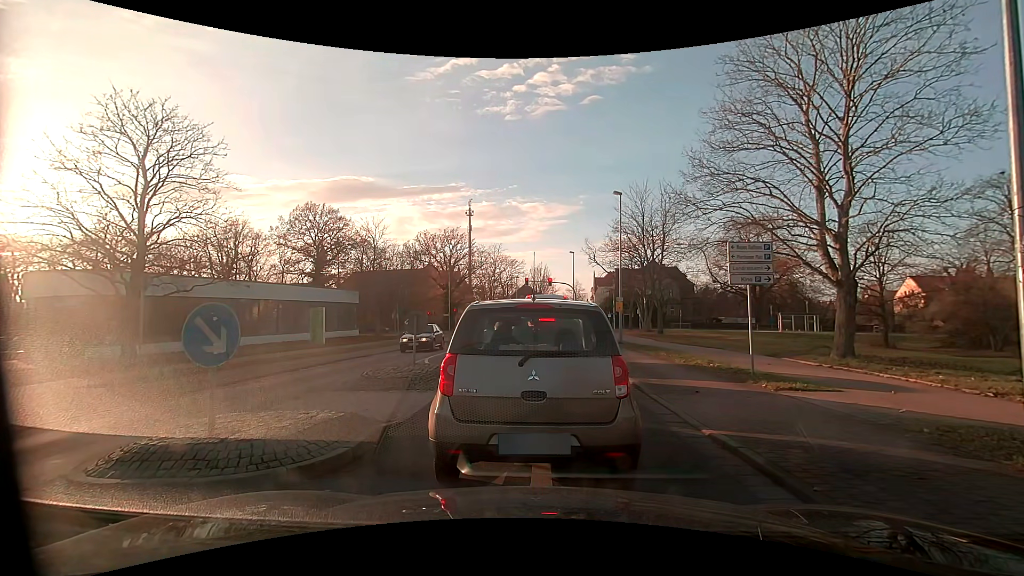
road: residential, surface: asphalt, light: Day
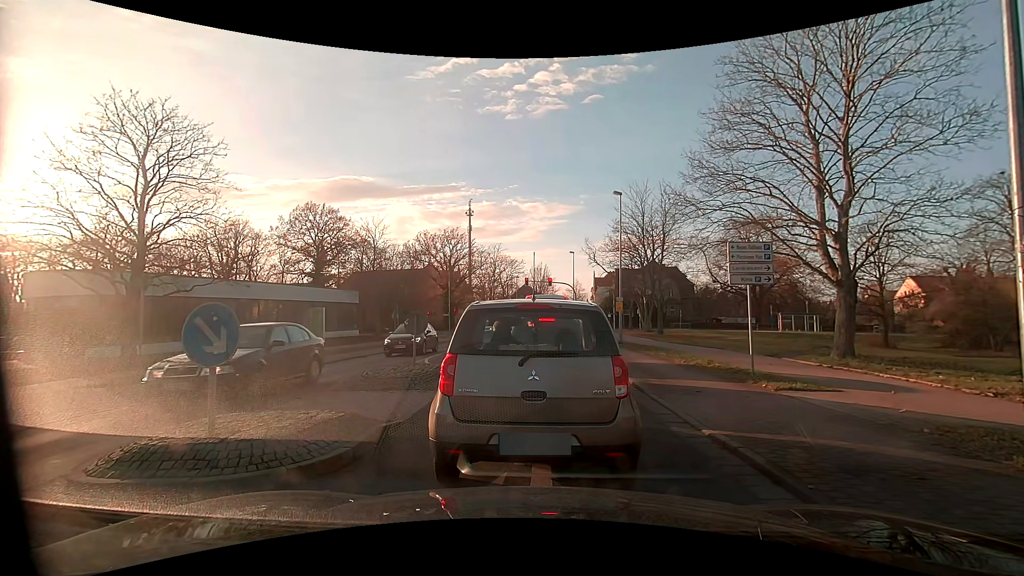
(0.0, 0.0) m; 0°
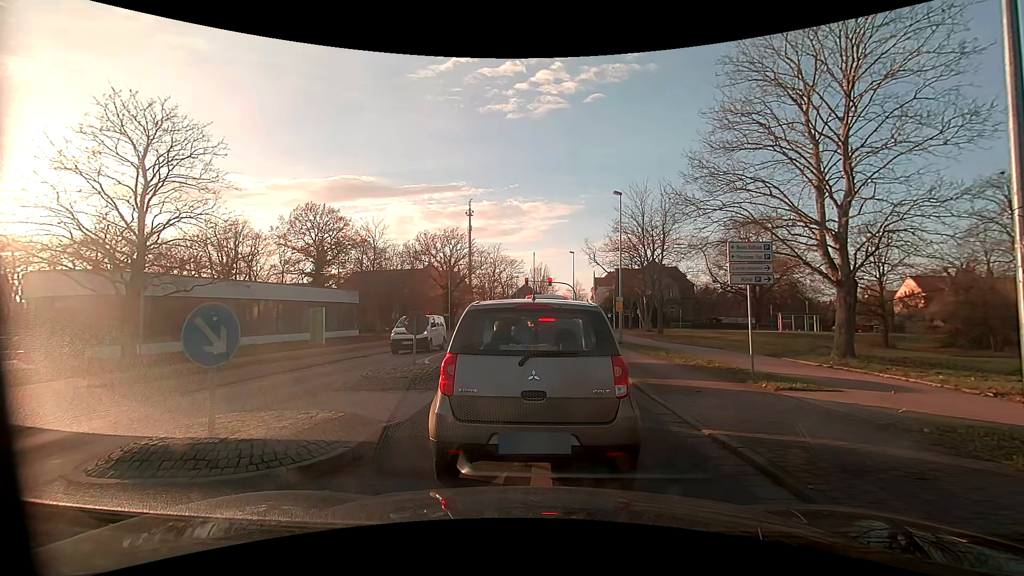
(0.0, 0.0) m; 0°
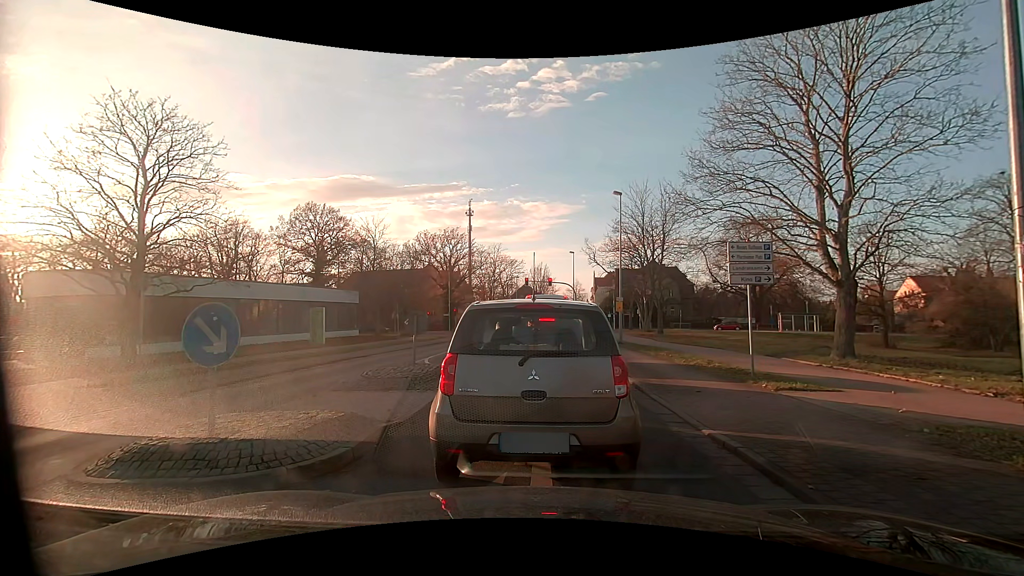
(0.0, 0.0) m; 0°
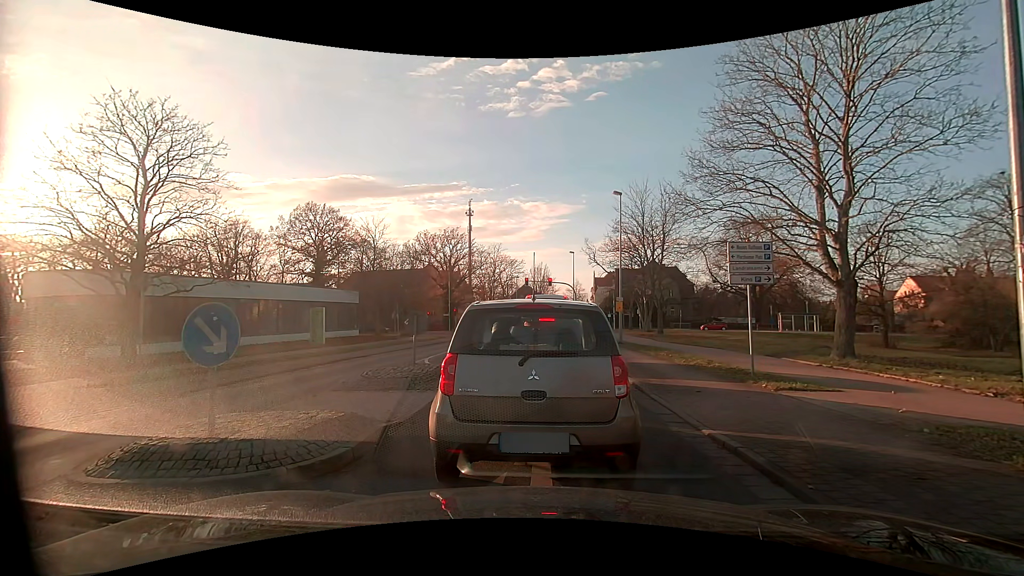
(0.0, 0.0) m; 0°
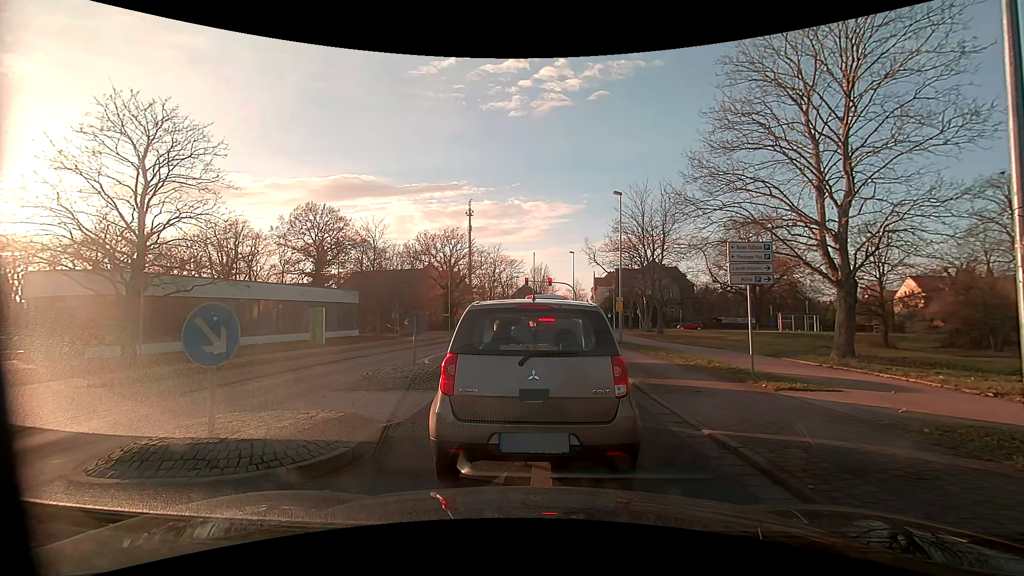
(0.0, 0.0) m; 0°
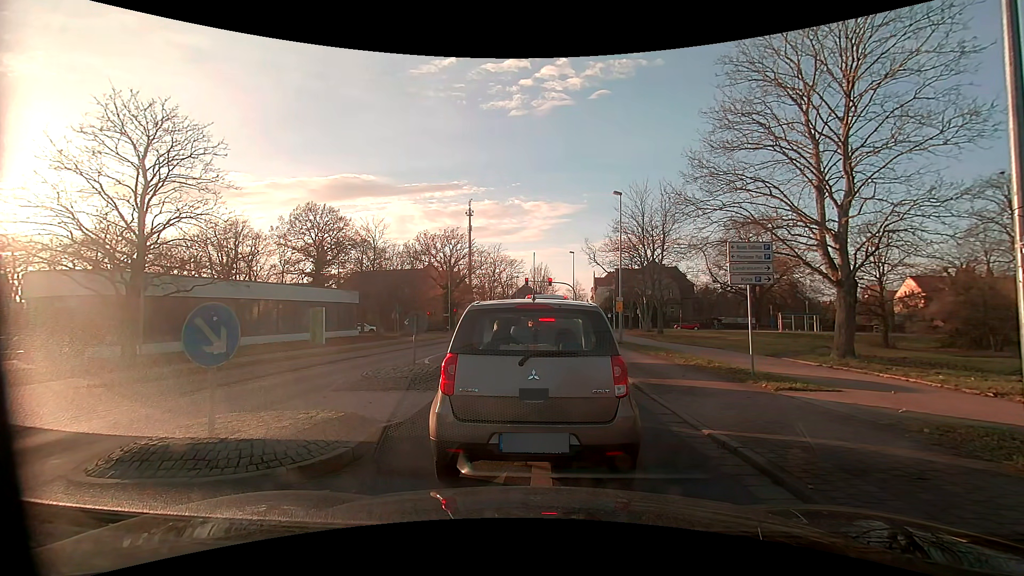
(0.0, 0.0) m; 0°
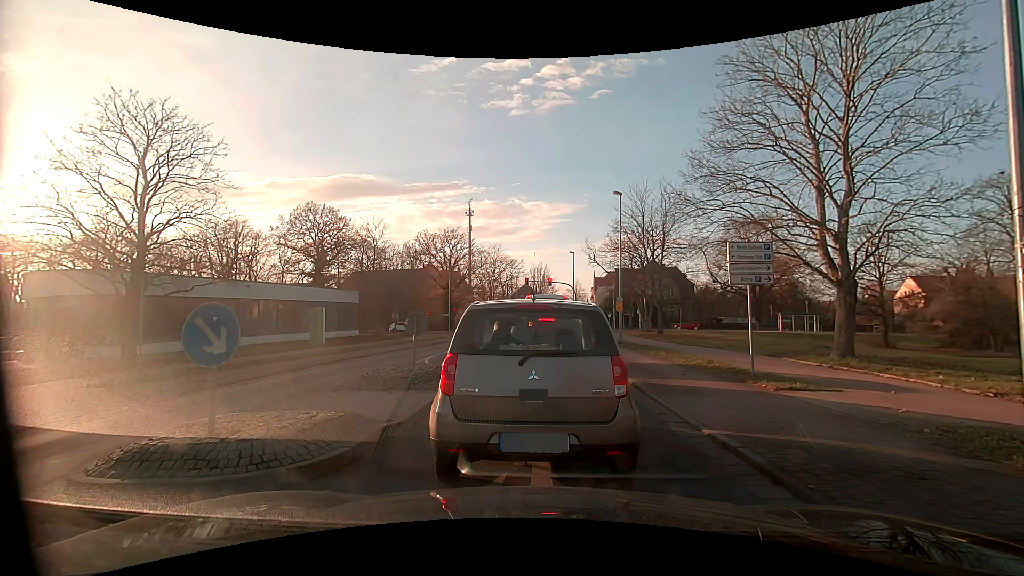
(0.0, 0.0) m; 0°
(0, +10) (+1, +20) (+1, +30) (+1, +40) (+1, +50) (+2, +60) (+3, +70) (+8, +78) (+17, +82) (+27, +80) m
